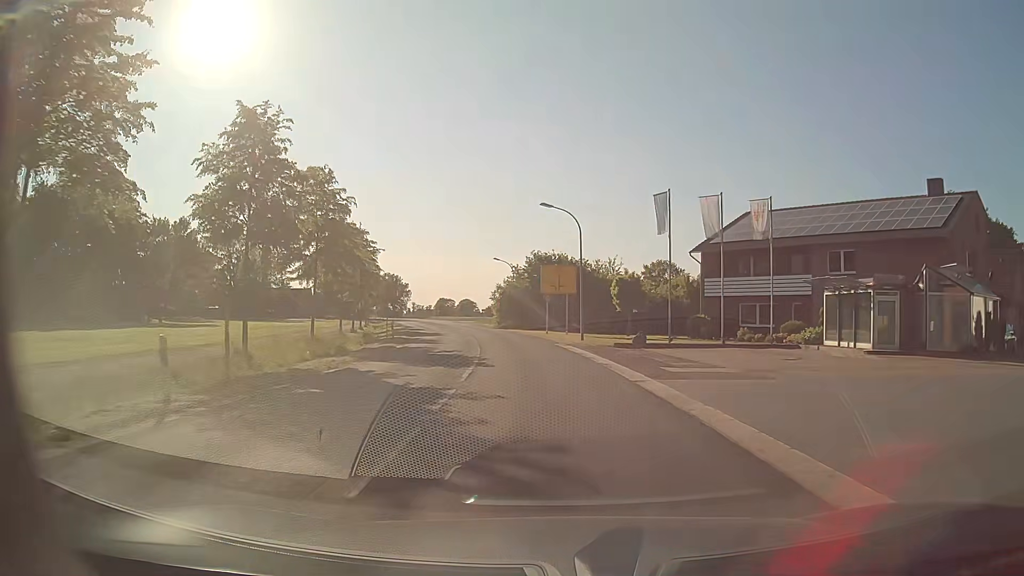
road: secondary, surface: asphalt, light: Day
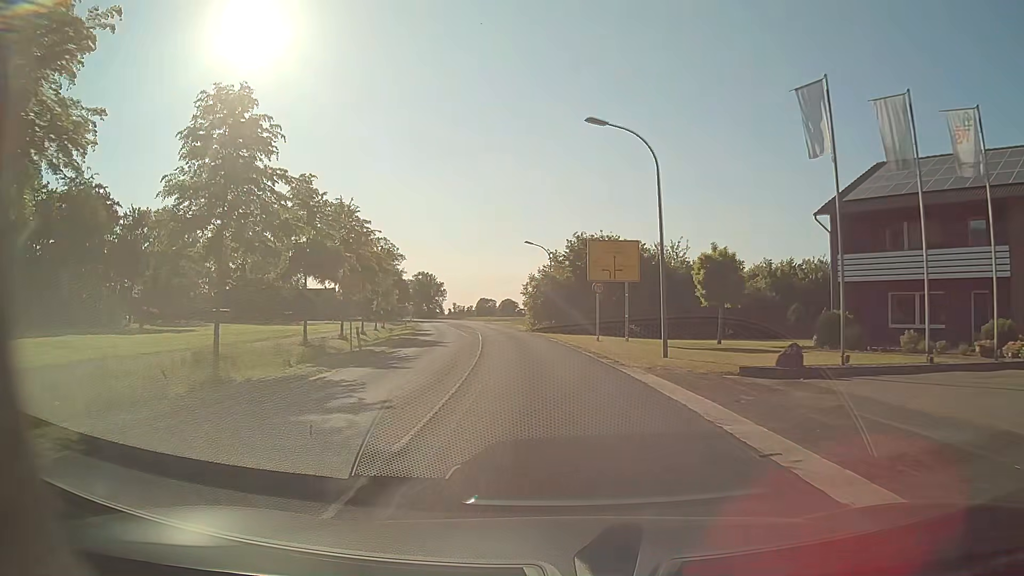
(-0.6, +15.8) m; -4°
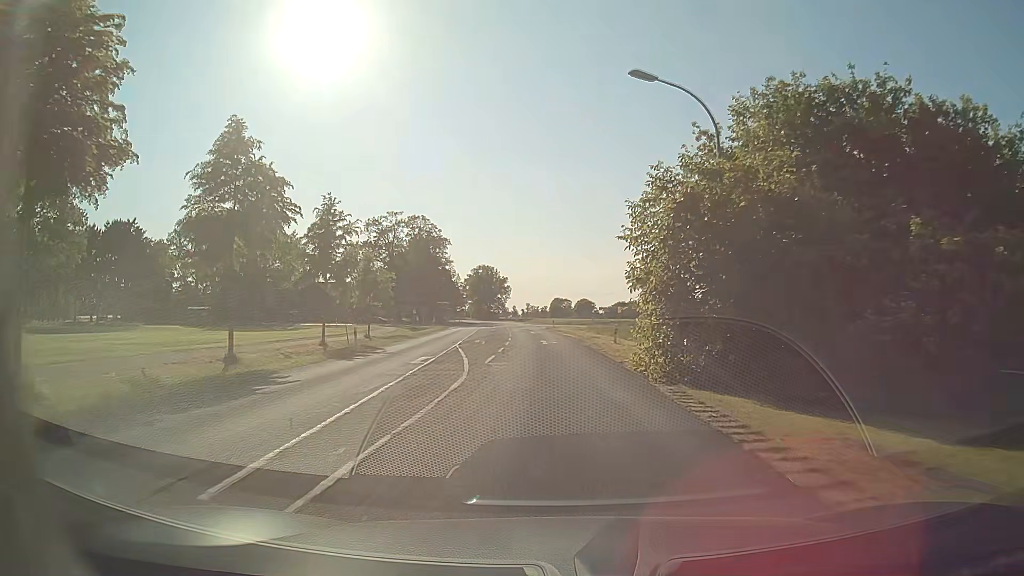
(-2.5, +39.4) m; -7°
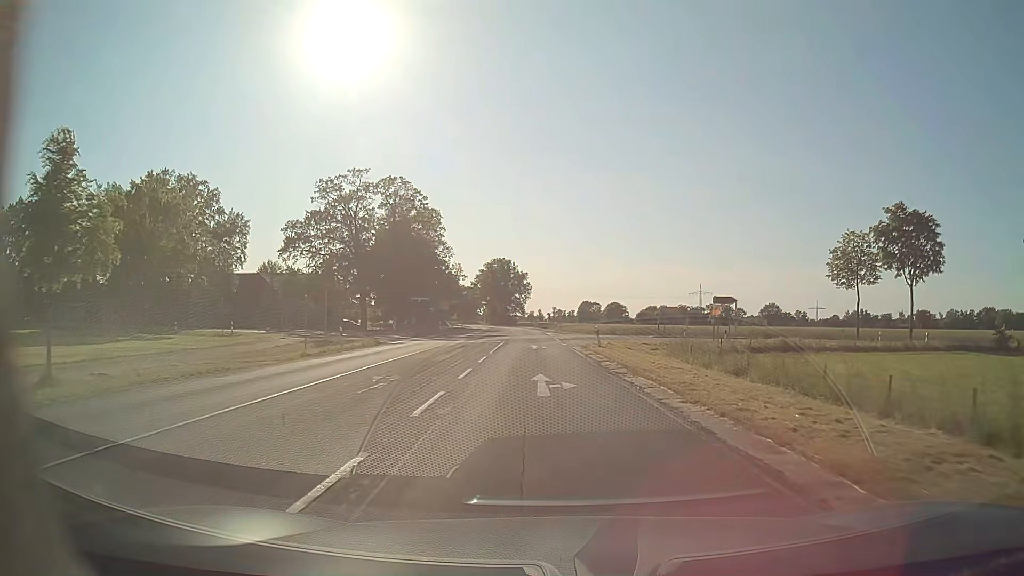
(-1.0, +40.4) m; -2°
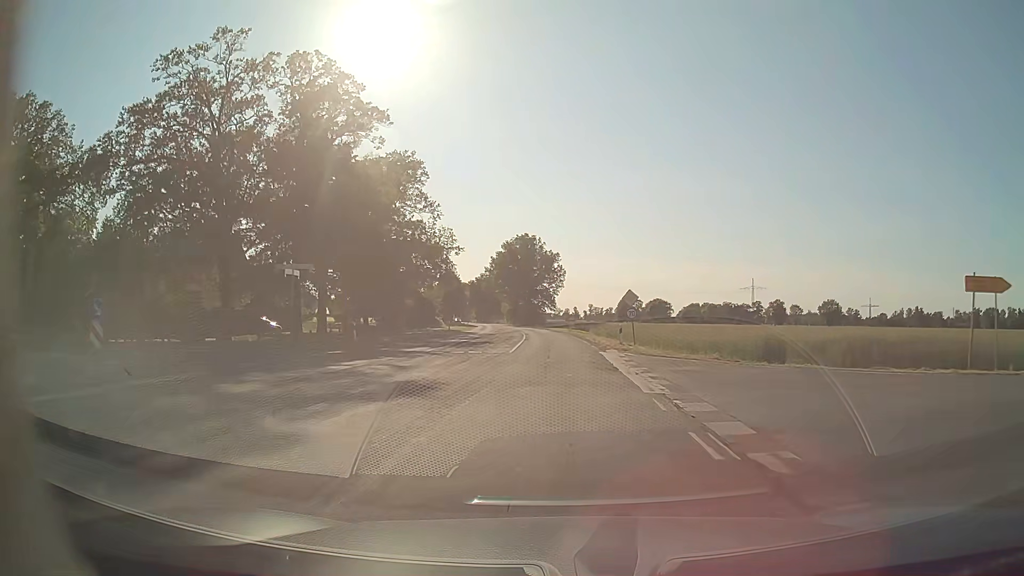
(-1.3, +46.9) m; -3°
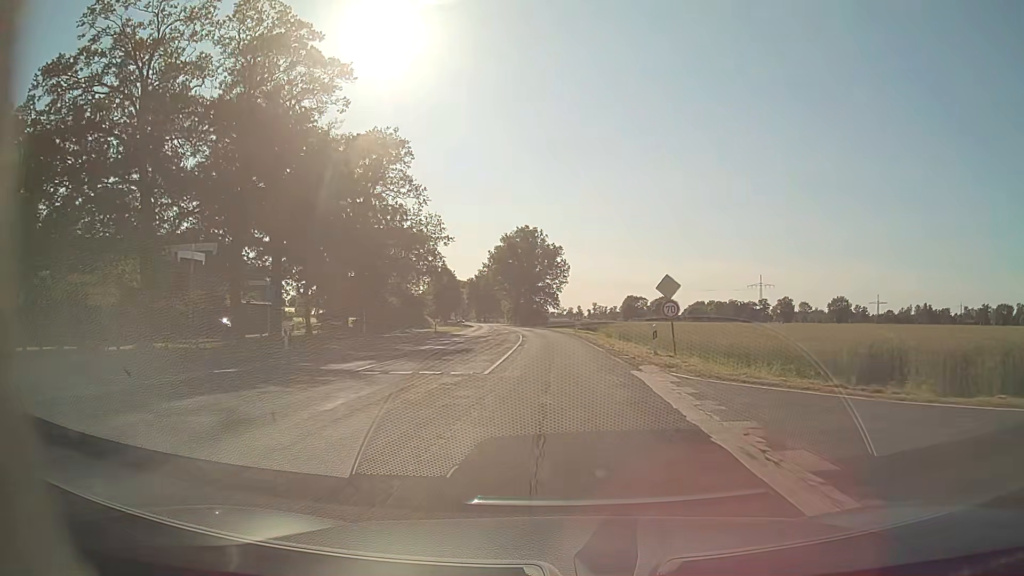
(0.0, +10.2) m; 0°
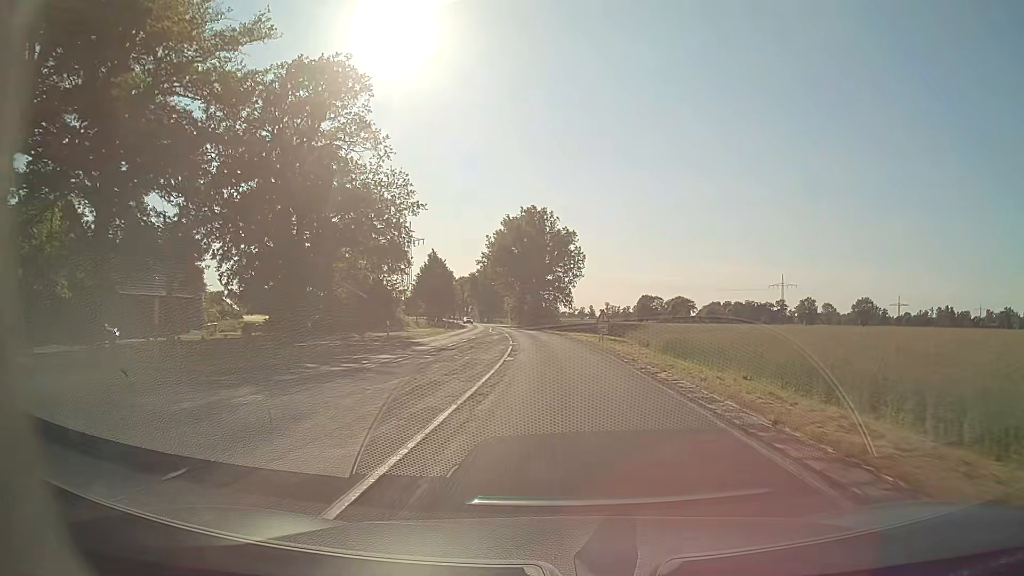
(-0.2, +20.8) m; -1°
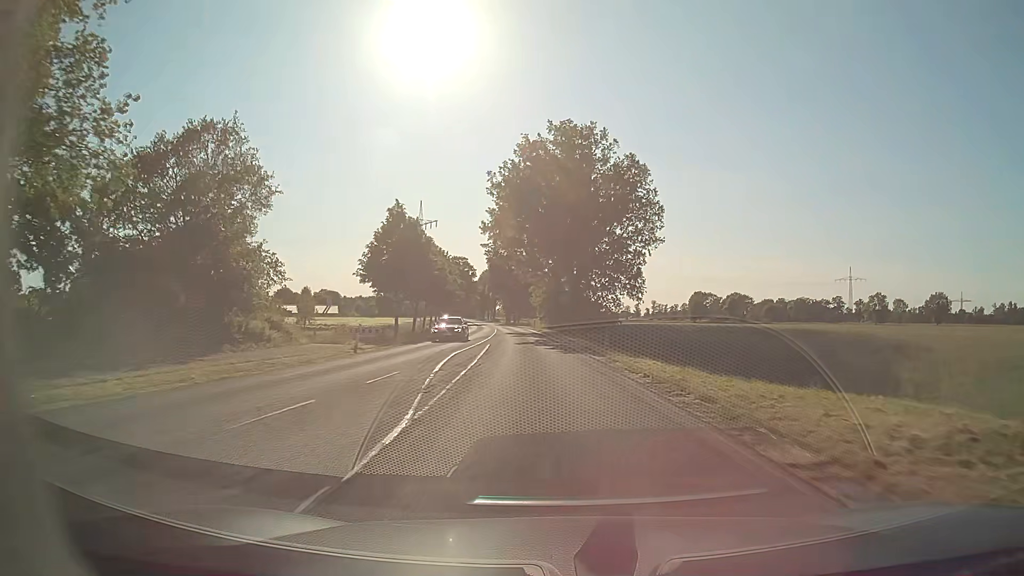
(-1.1, +42.7) m; -3°
(0, +10) (0, +20) (-1, +30) (-2, +40) (-3, +50) (-4, +60) (-5, +70) (-6, +80) (-7, +90) (-8, +100) m
